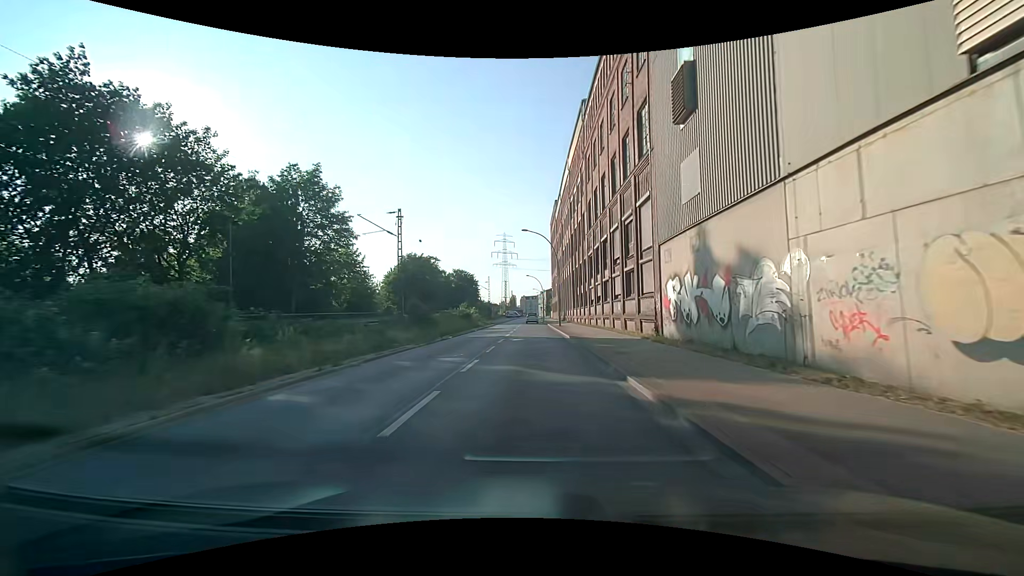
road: secondary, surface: asphalt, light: Day
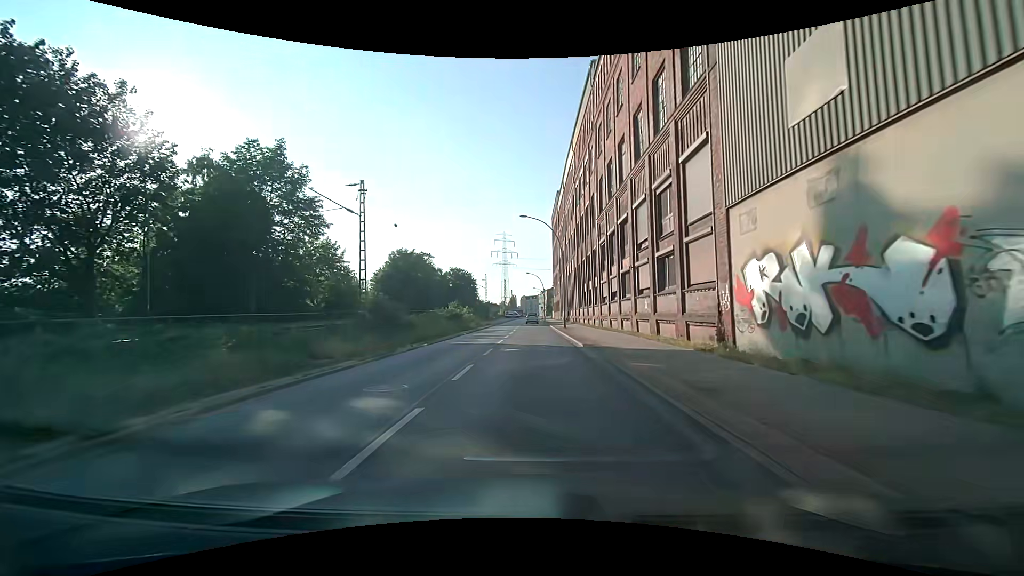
(-0.1, +7.4) m; -1°
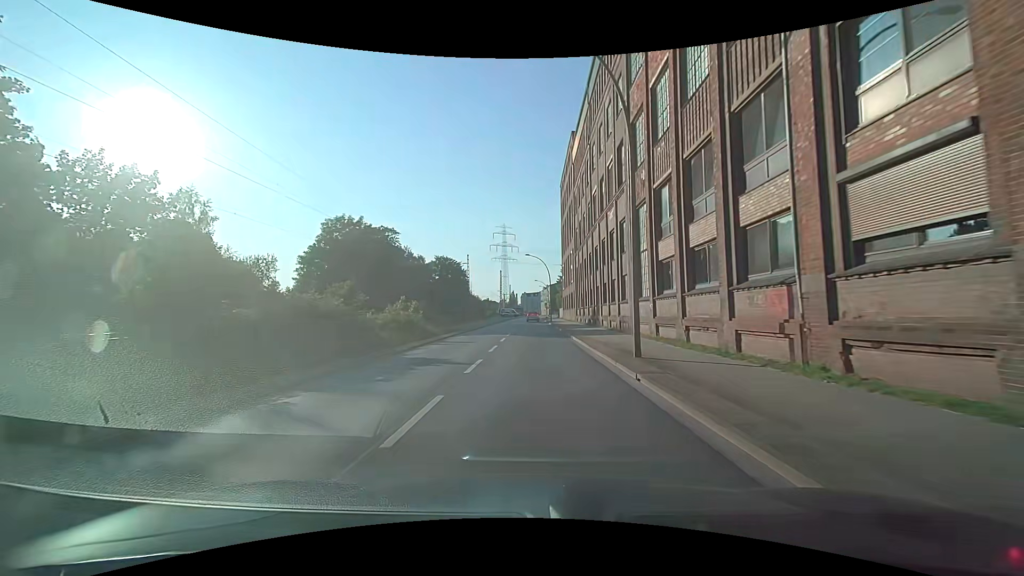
(-0.1, +29.3) m; -1°
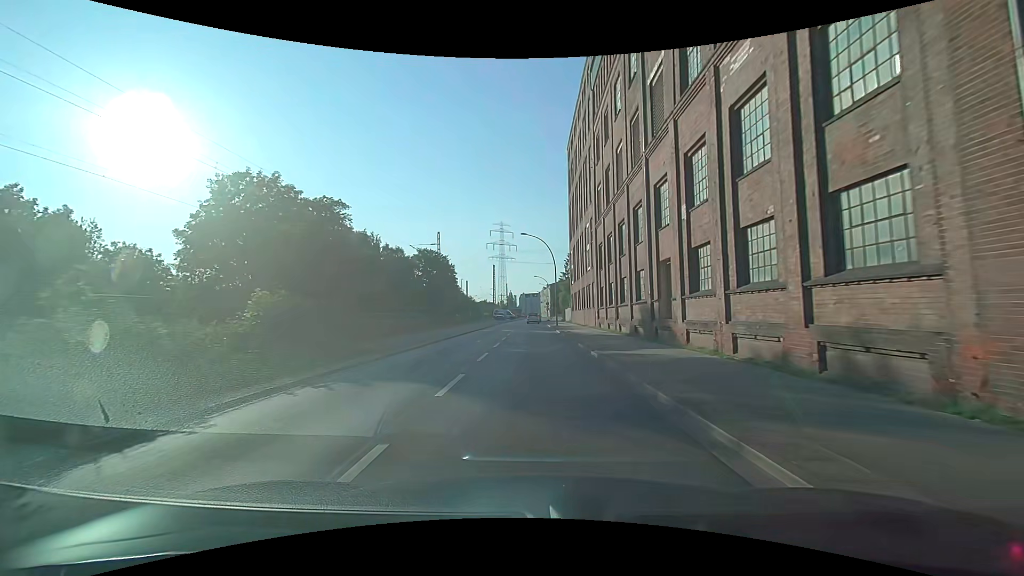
(+0.4, +20.9) m; +1°
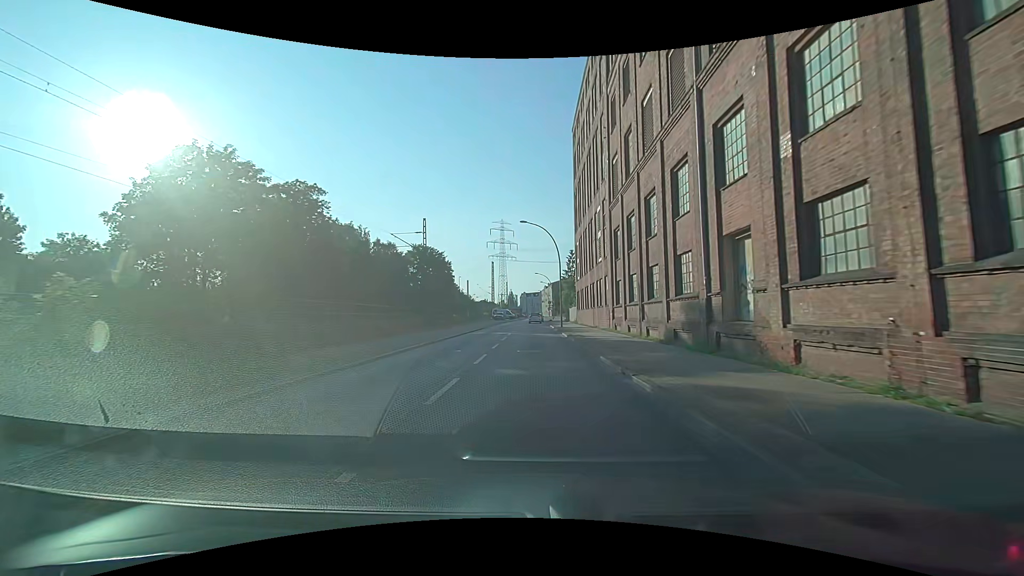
(0.0, +6.8) m; 0°
